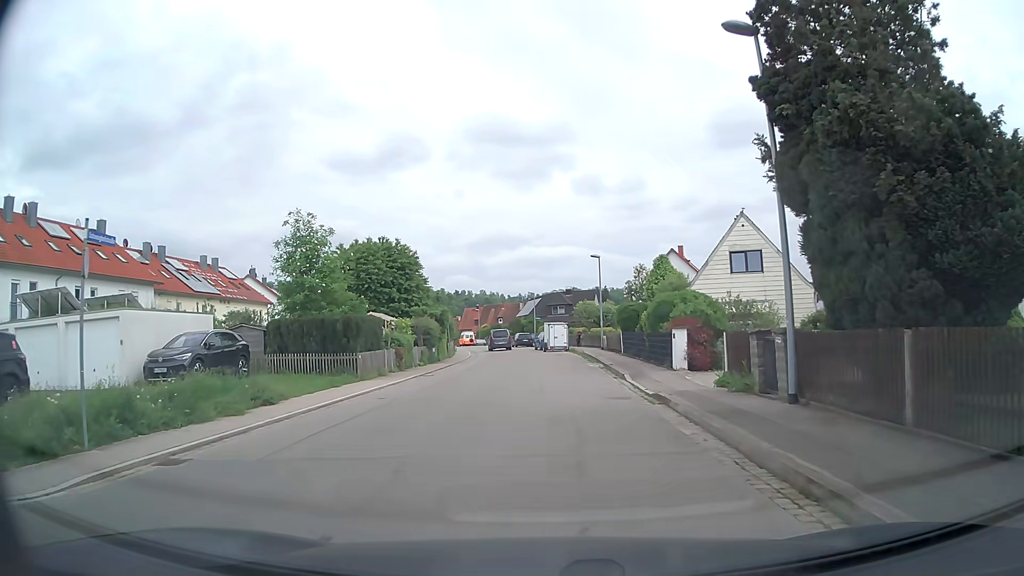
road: tertiary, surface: asphalt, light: Day
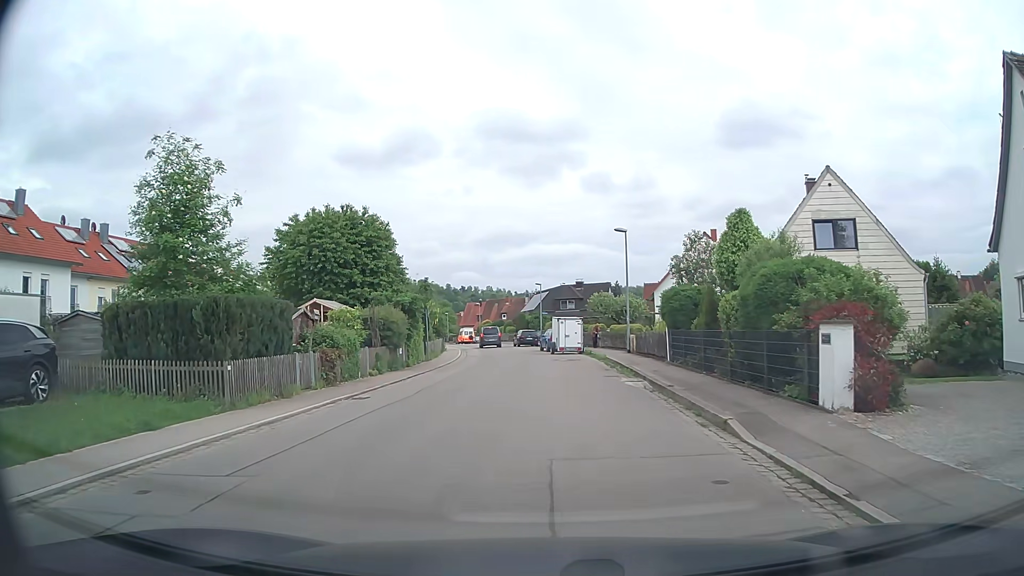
(-0.1, +10.6) m; -1°
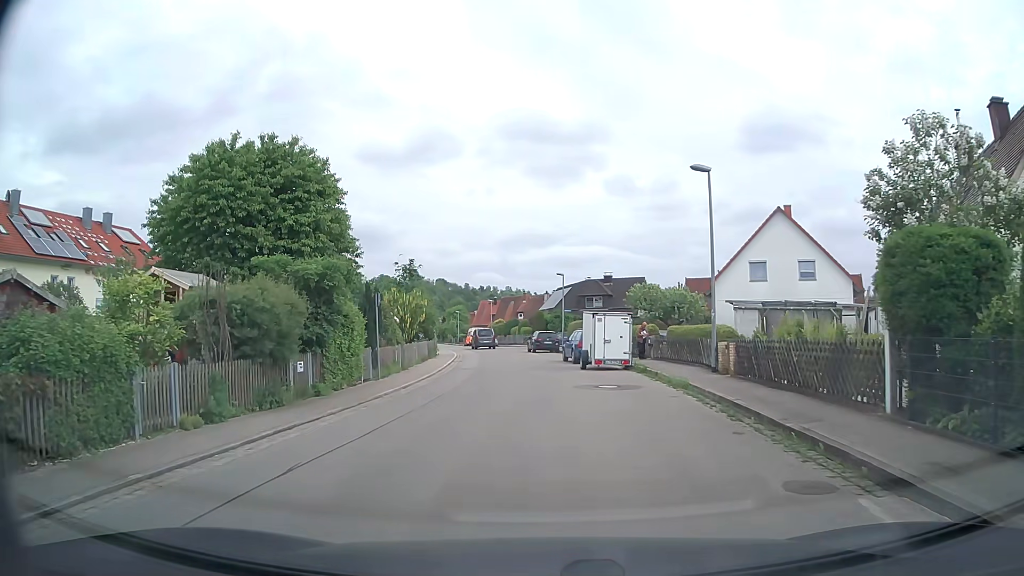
(-0.2, +13.6) m; -2°
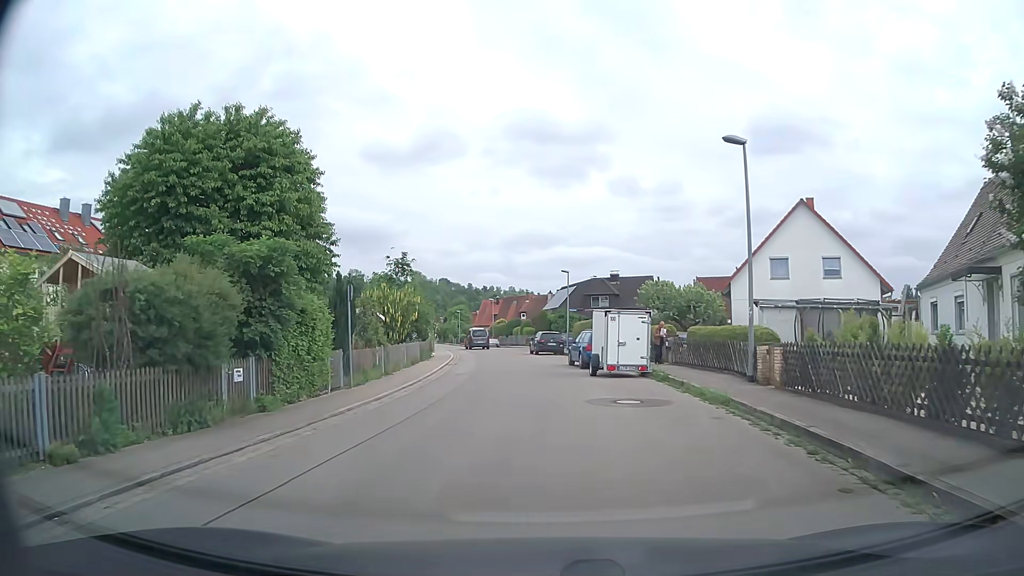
(0.0, +3.3) m; 0°
